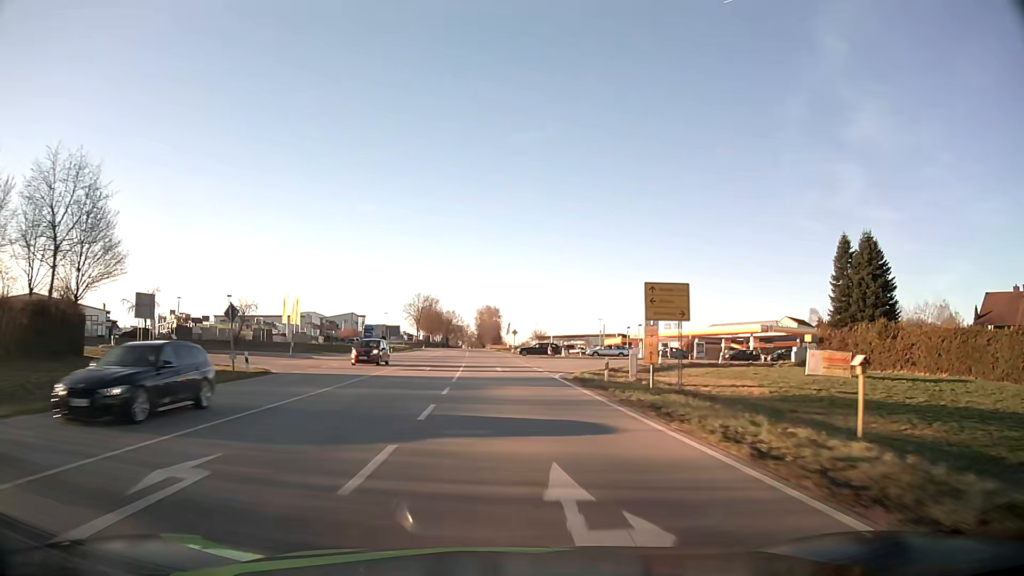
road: secondary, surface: asphalt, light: Day
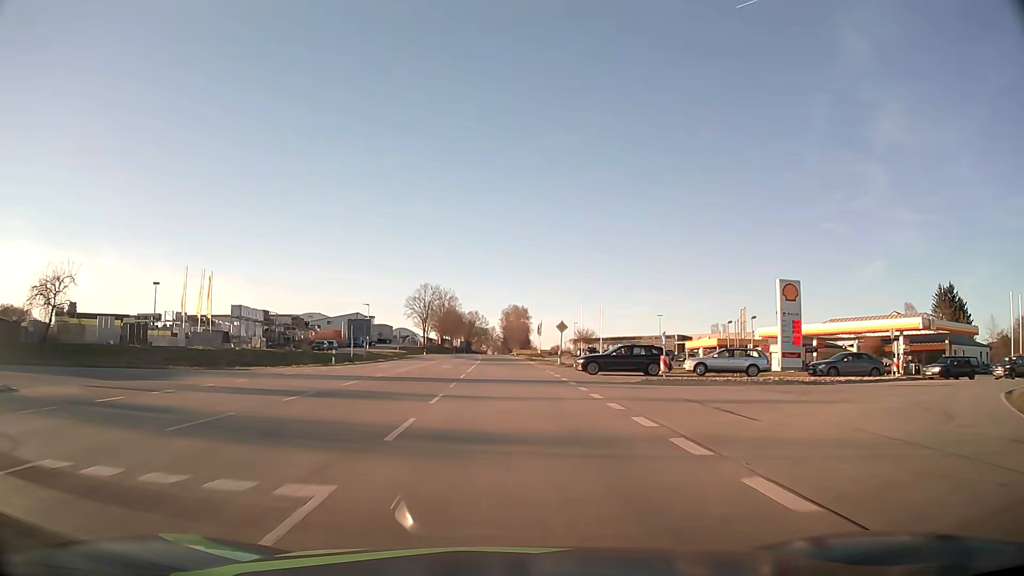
(-0.8, +38.1) m; -2°
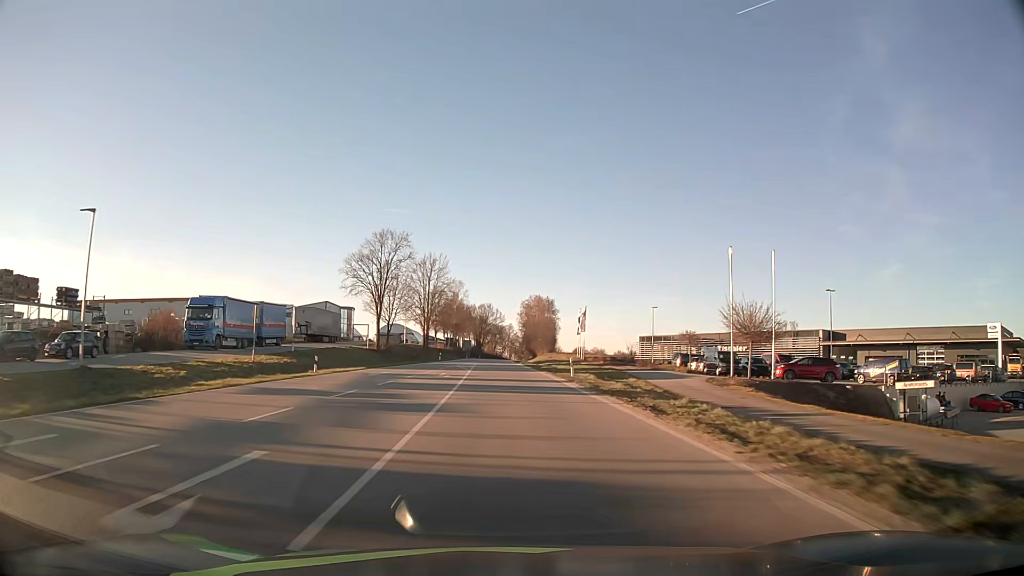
(-1.1, +63.4) m; -2°
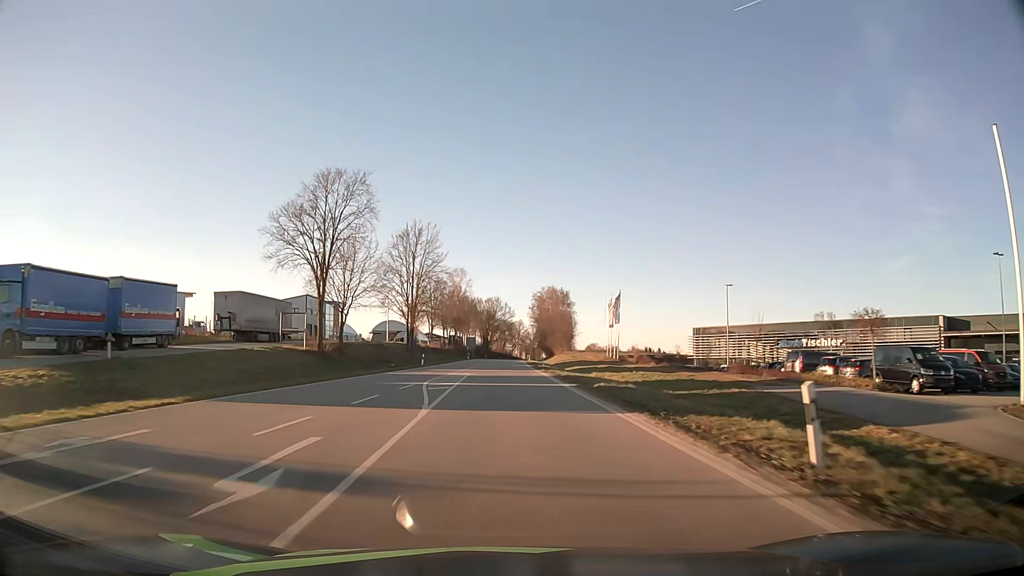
(-0.1, +25.4) m; -1°
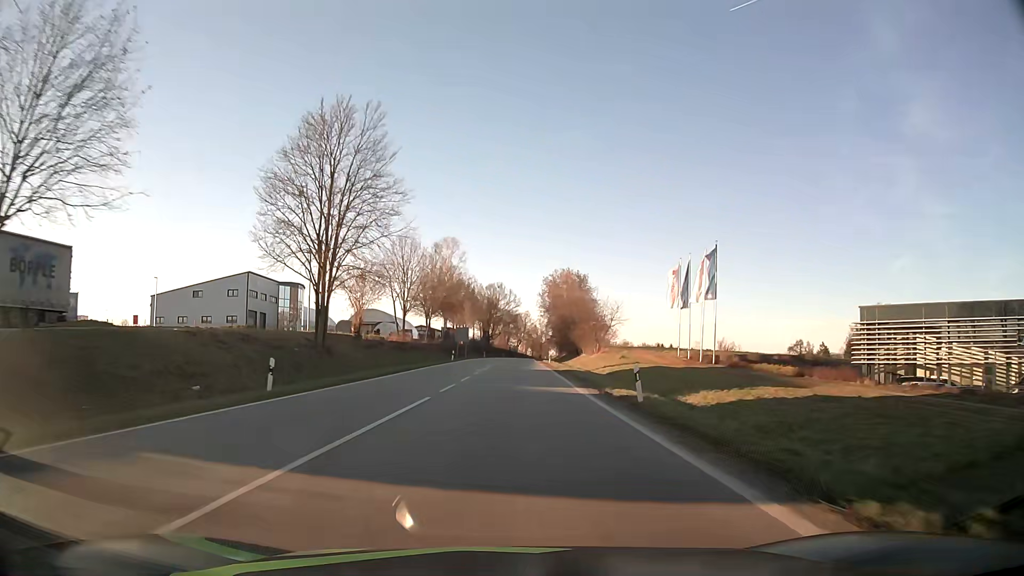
(-0.3, +38.4) m; 0°
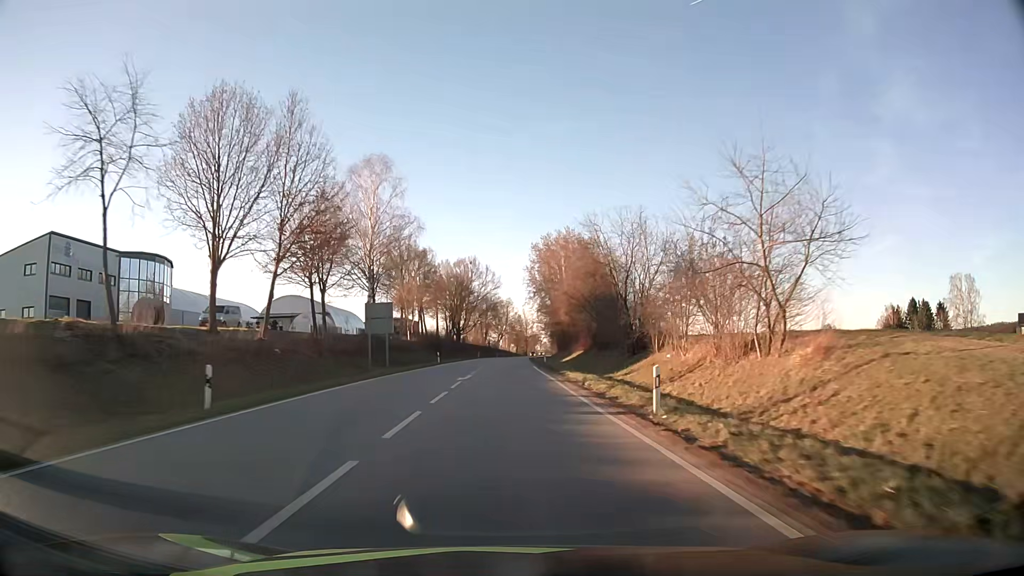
(+0.8, +51.8) m; +2°
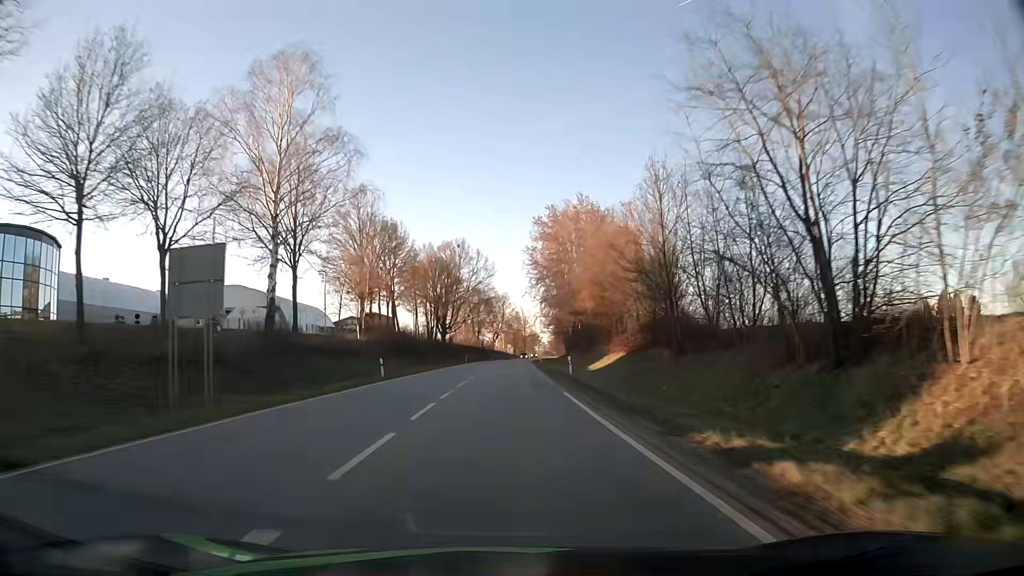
(0.0, +26.2) m; 0°
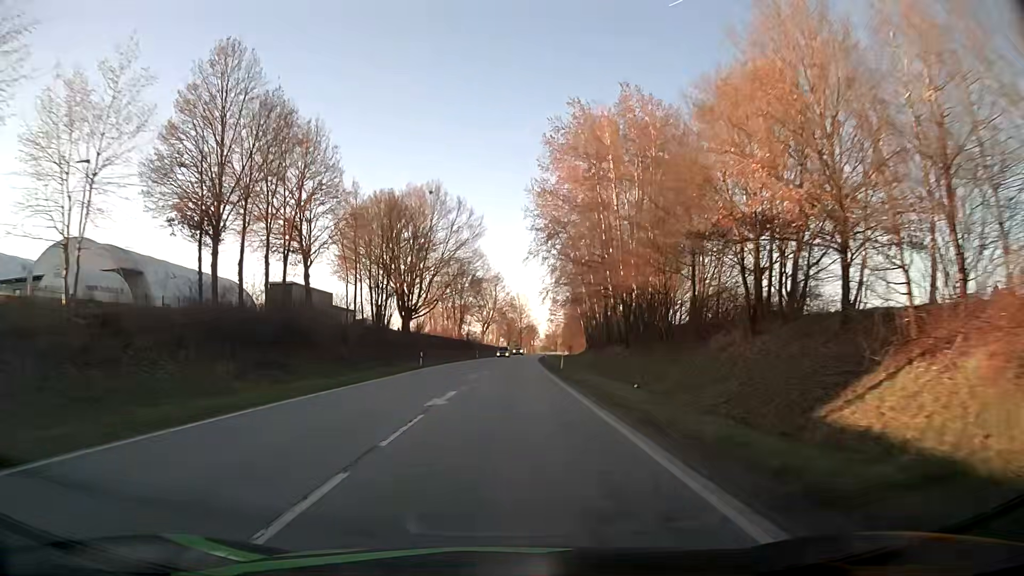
(+0.1, +39.7) m; 0°
(0, +10) (0, +20) (0, +30) (0, +40) (+1, +50) (+1, +60) (+2, +70) (+2, +80) (+2, +90) (+3, +100) m
